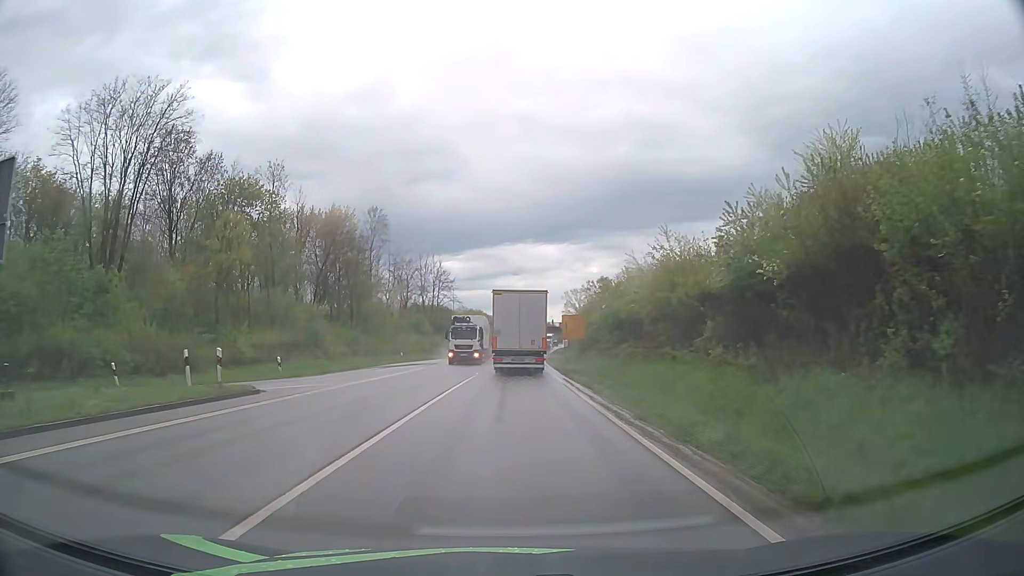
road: primary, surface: asphalt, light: Day
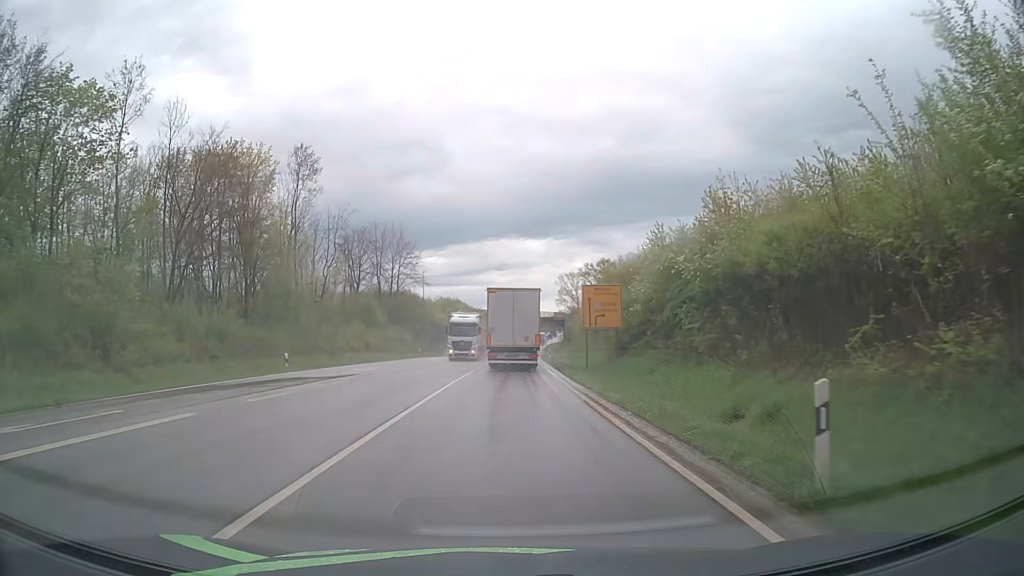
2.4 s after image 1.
(+0.3, +29.8) m; +1°
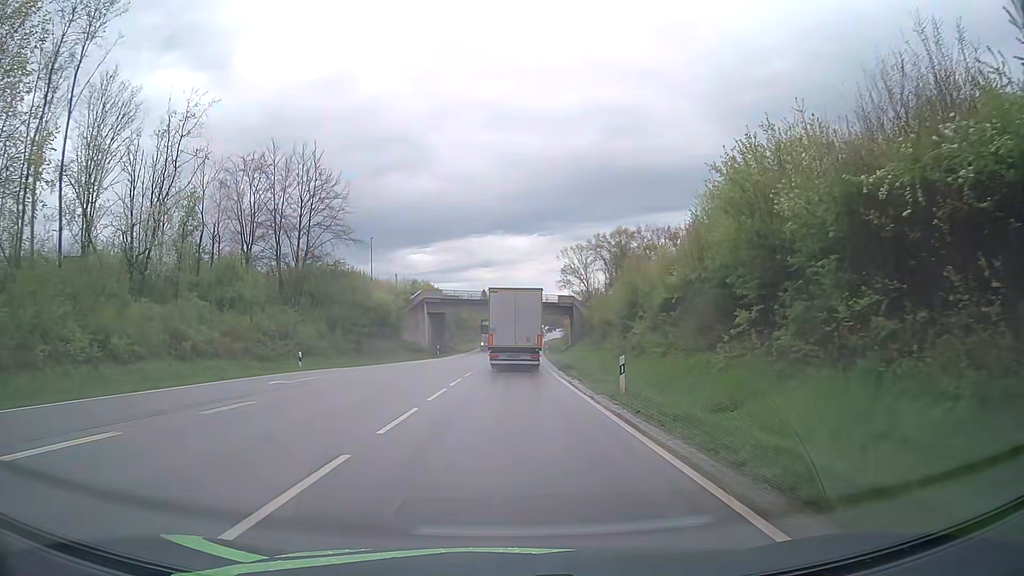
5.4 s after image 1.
(+0.4, +38.7) m; +1°
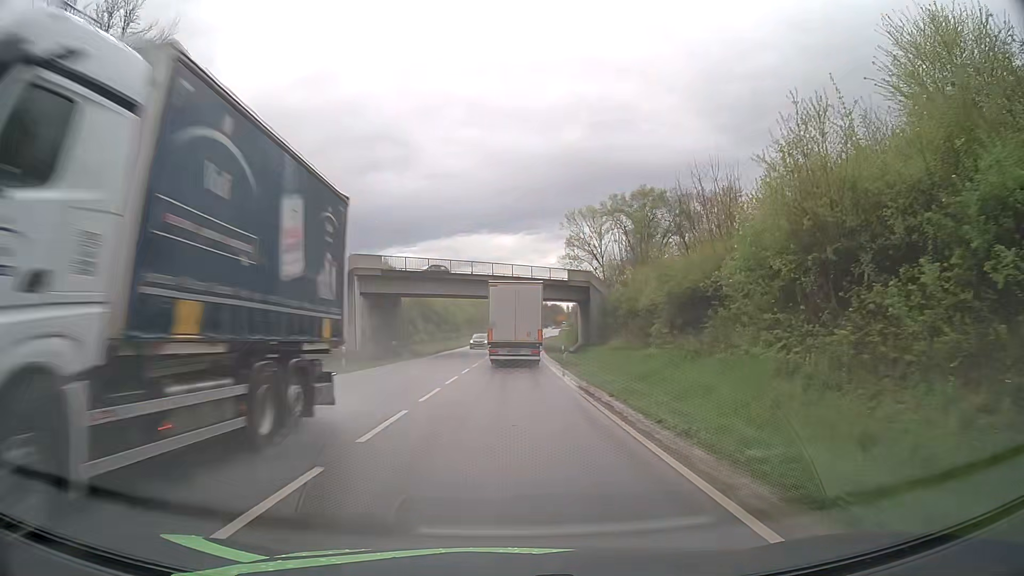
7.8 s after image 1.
(+0.3, +30.7) m; +1°
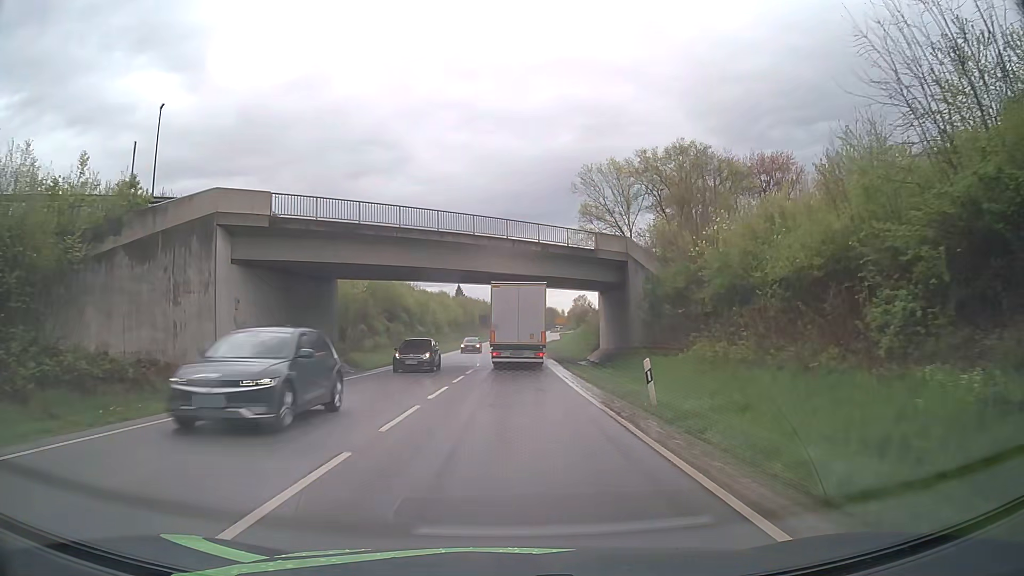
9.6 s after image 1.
(+0.2, +22.7) m; +1°
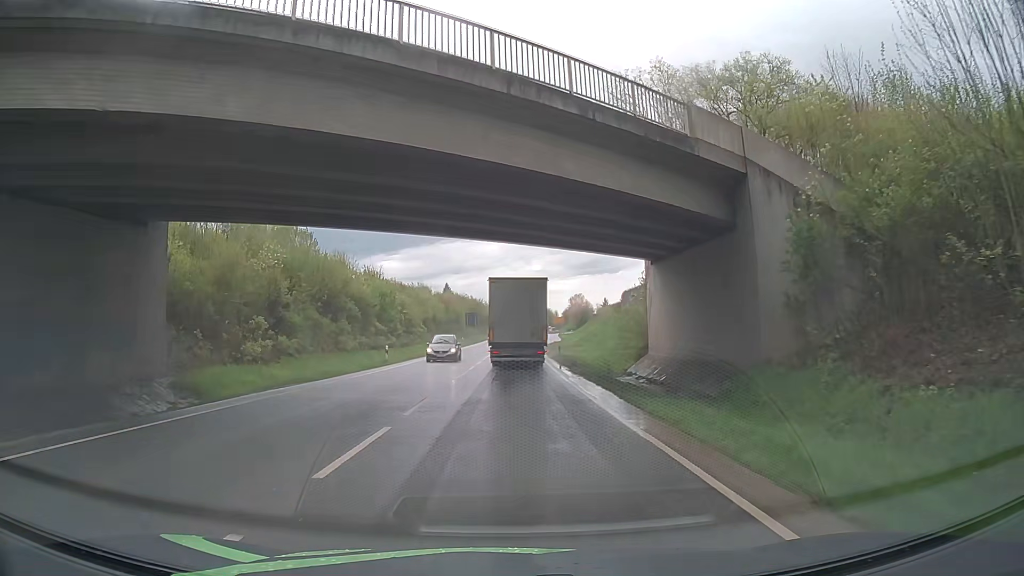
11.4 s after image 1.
(+0.1, +21.6) m; +1°
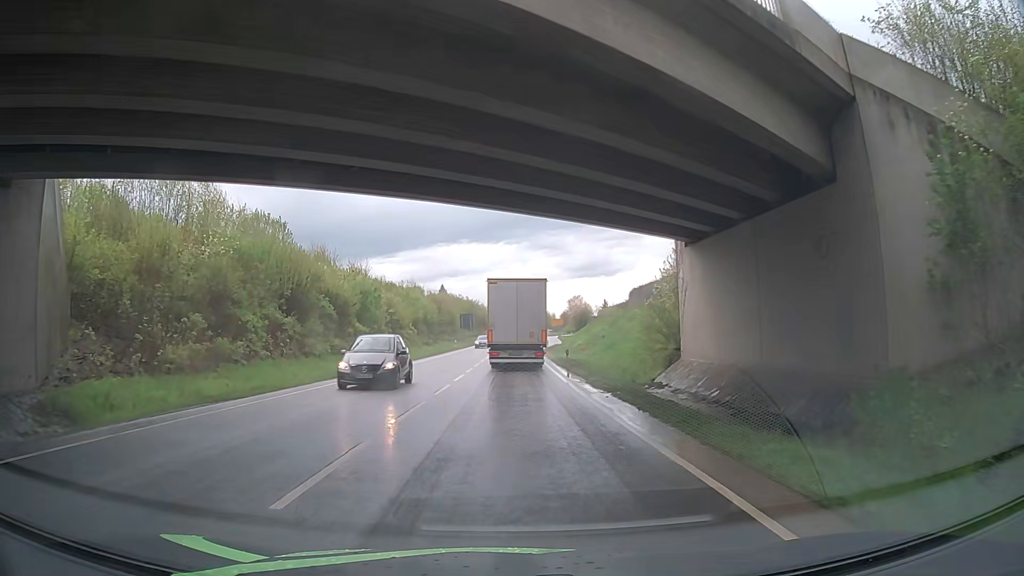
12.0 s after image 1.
(0.0, +6.9) m; 0°
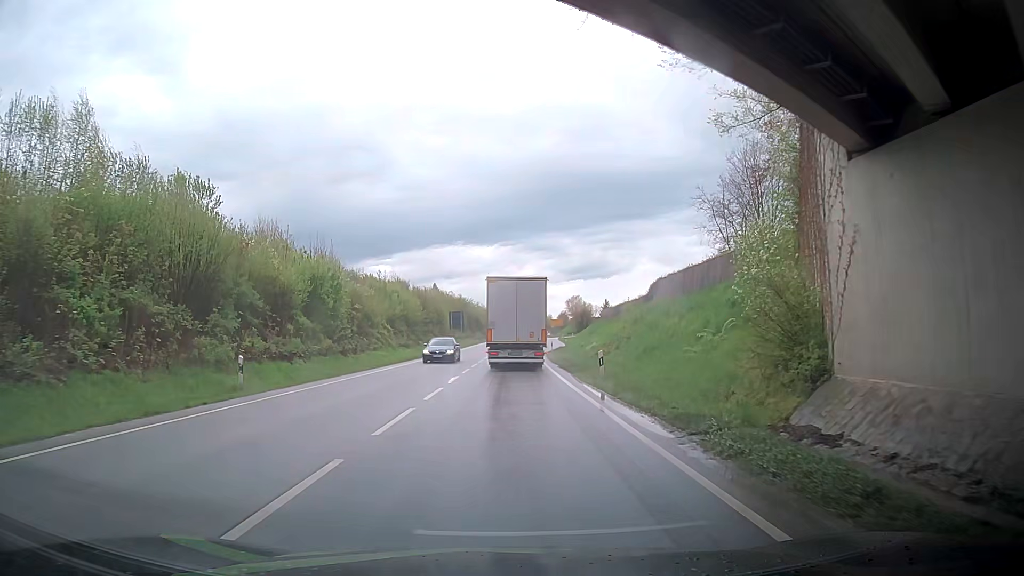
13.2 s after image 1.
(+0.2, +13.5) m; 0°
(0, +10) (0, +20) (0, +30) (+1, +40) (+1, +50) (+1, +60) (+2, +70) (+2, +80) (+3, +90) (+3, +100) m
